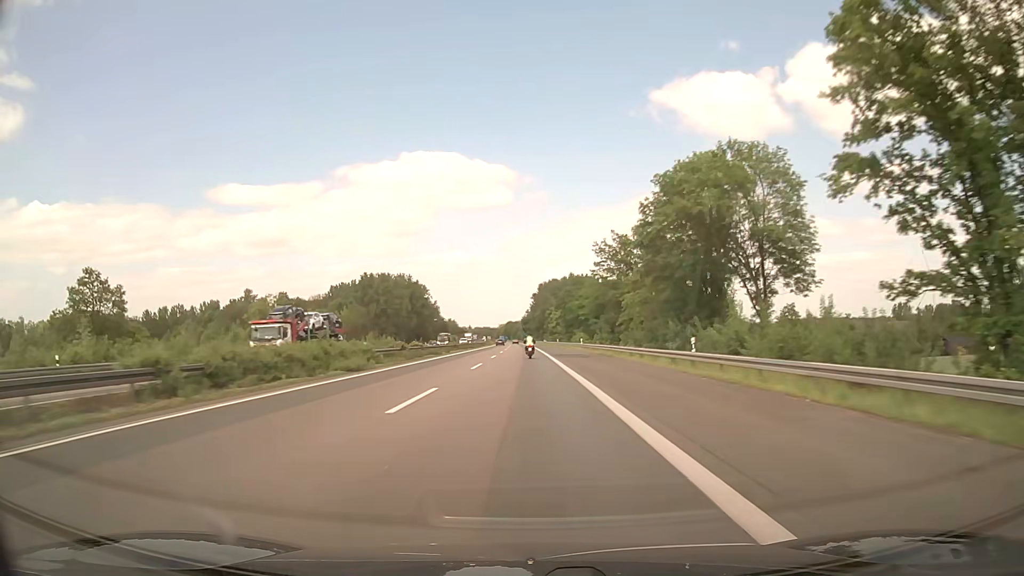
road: motorway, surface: asphalt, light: Day
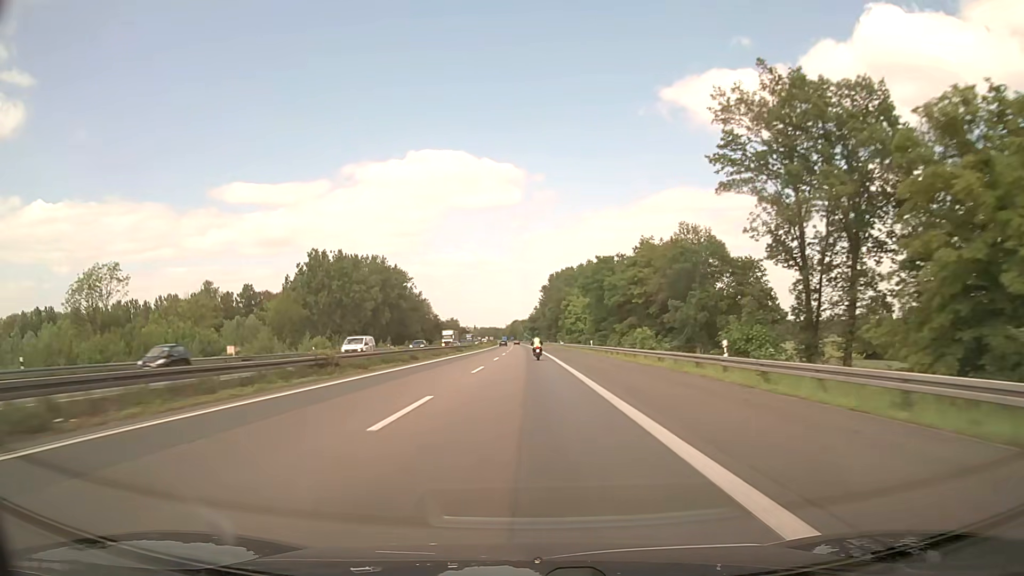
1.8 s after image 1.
(-0.3, +55.9) m; -1°
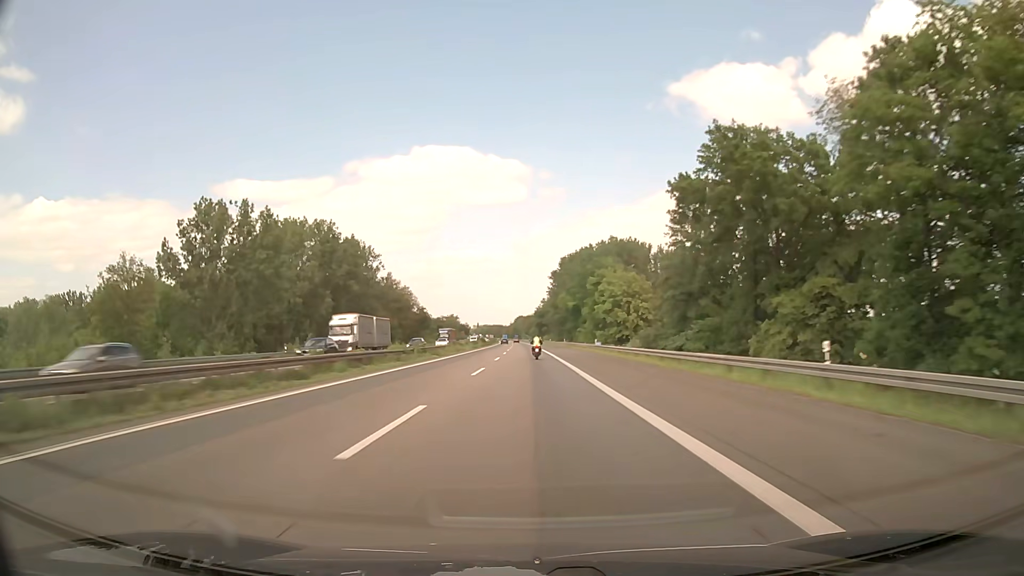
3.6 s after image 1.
(-0.3, +56.0) m; -1°
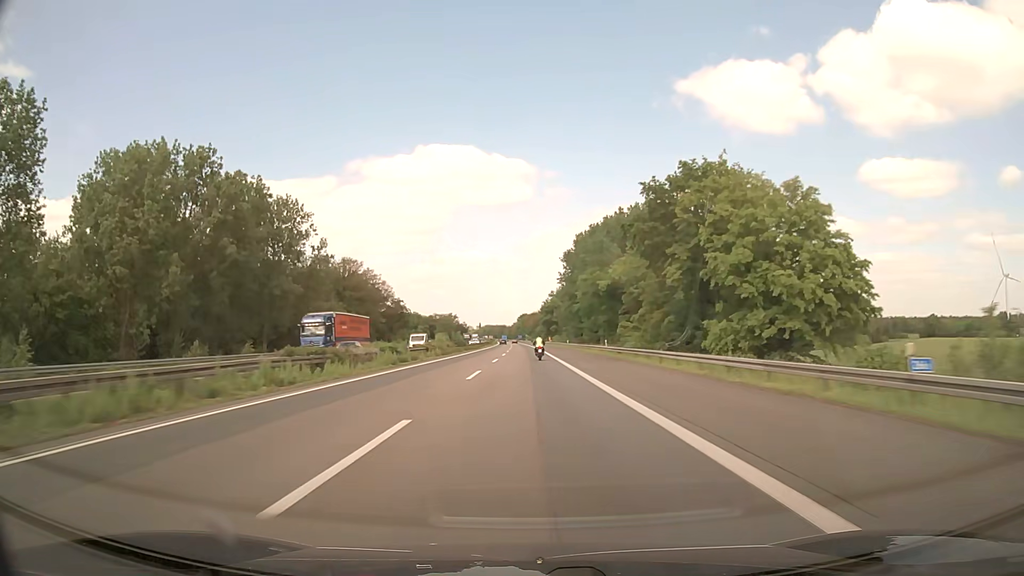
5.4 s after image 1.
(-0.2, +56.1) m; 0°
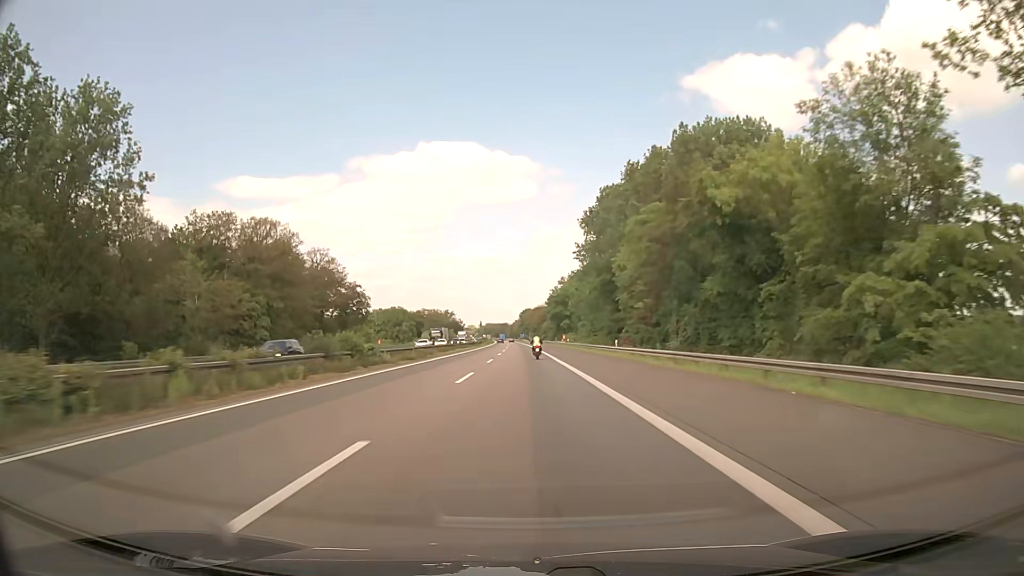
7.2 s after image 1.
(-0.2, +56.2) m; 0°
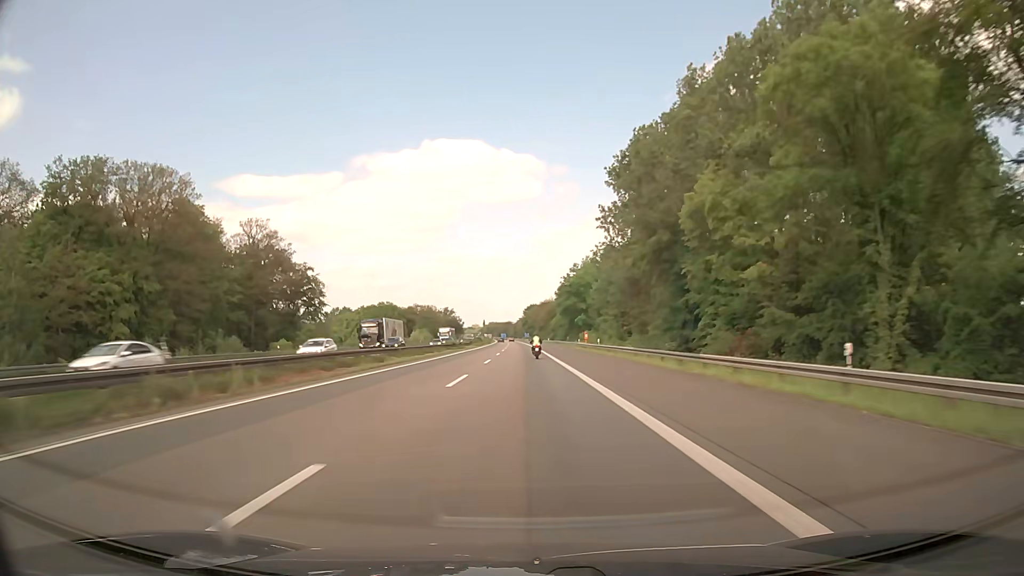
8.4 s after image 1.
(-0.2, +37.5) m; 0°
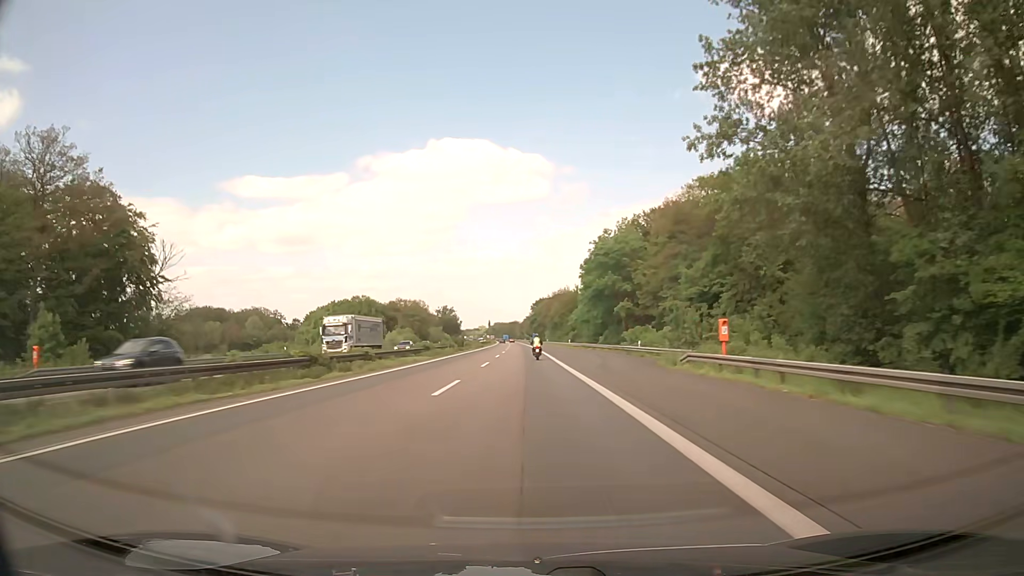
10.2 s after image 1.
(-0.5, +56.3) m; -1°
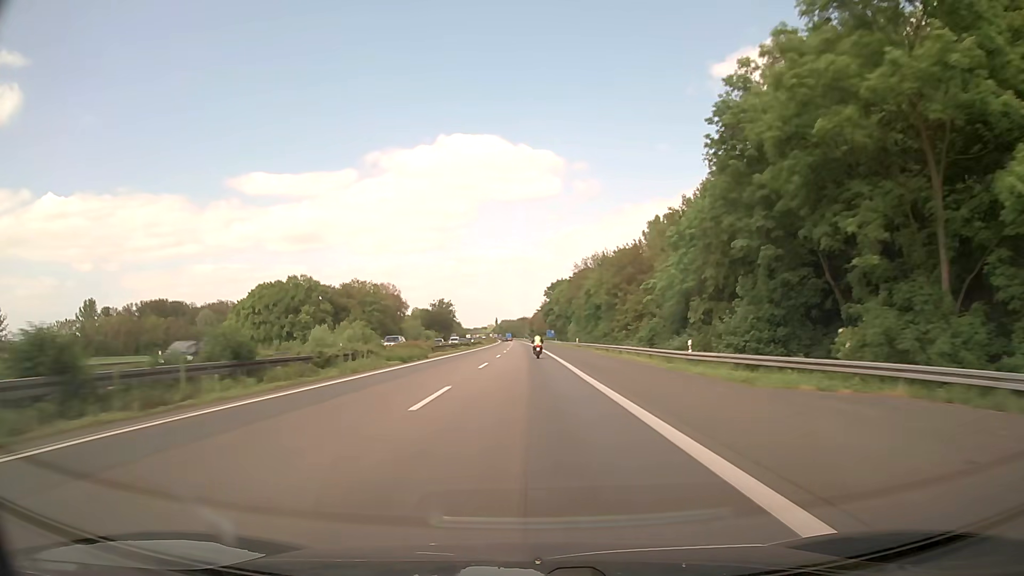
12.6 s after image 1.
(-0.5, +75.1) m; -1°
(0, +10) (0, +20) (0, +30) (0, +40) (0, +50) (0, +60) (0, +70) (-1, +80) (-1, +90) (-1, +100) m
